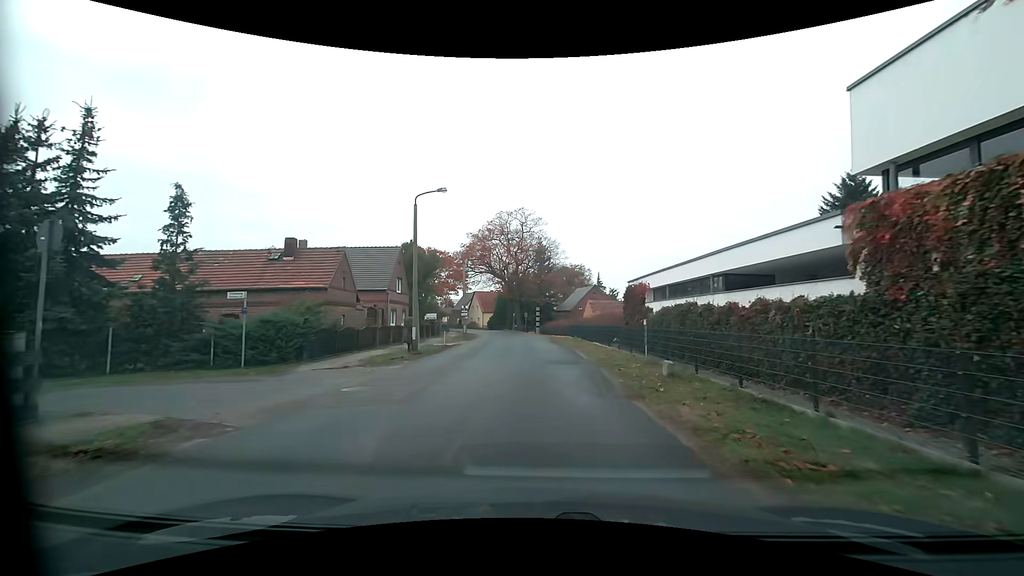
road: tertiary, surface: asphalt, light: Day
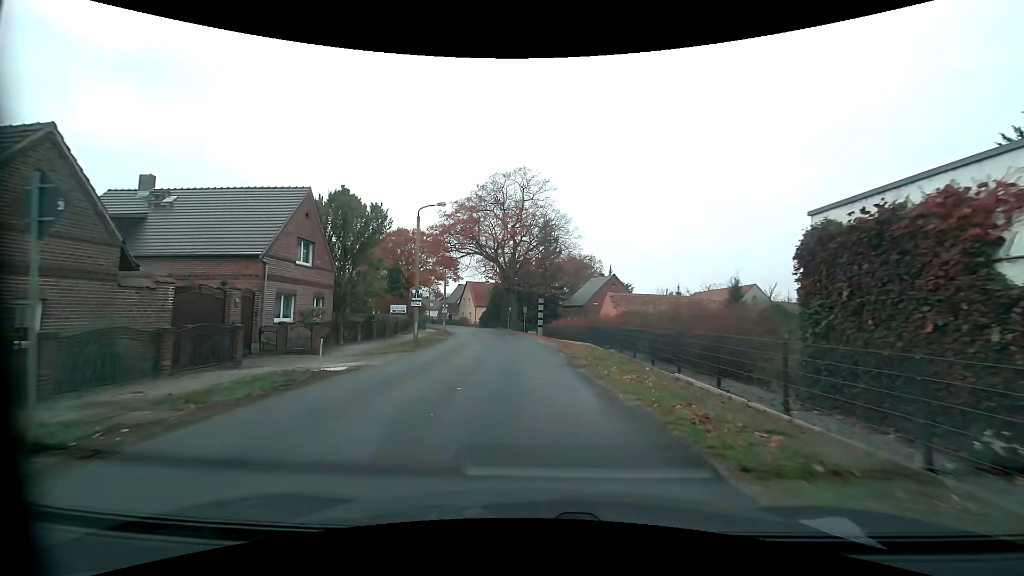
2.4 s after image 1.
(-0.3, +17.9) m; -2°
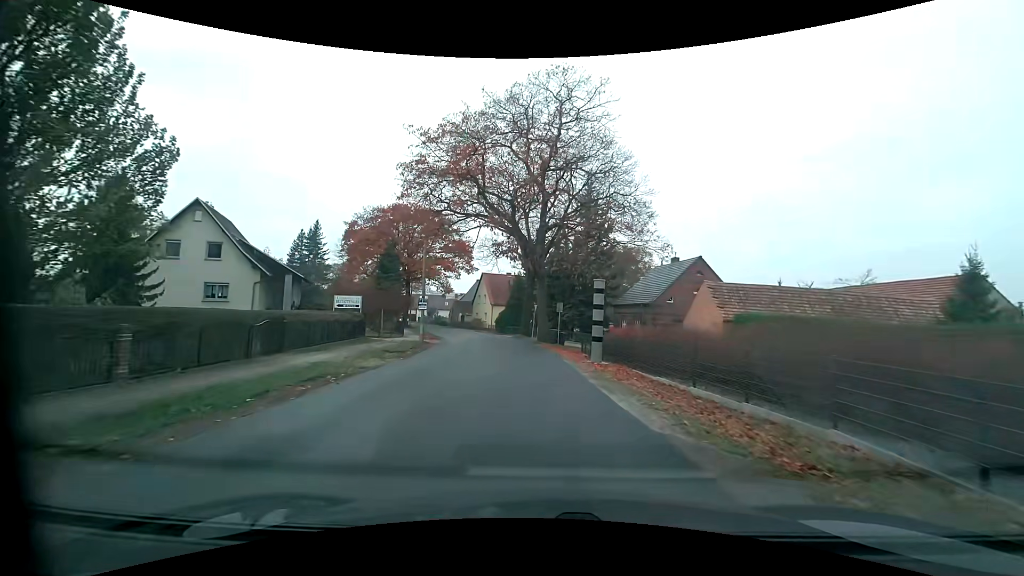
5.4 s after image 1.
(-0.5, +22.4) m; -3°
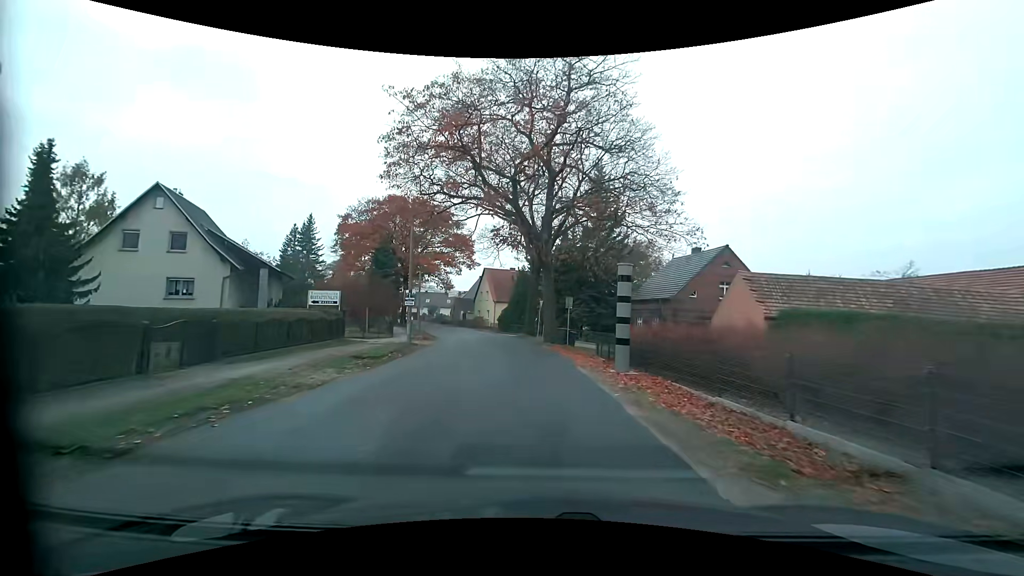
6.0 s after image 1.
(0.0, +4.5) m; 0°
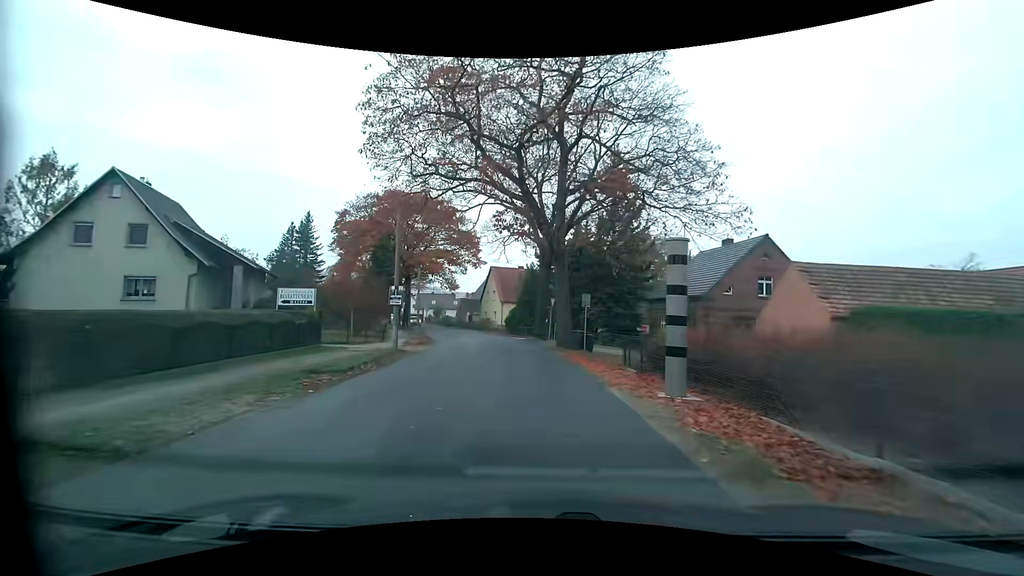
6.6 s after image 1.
(-0.1, +4.5) m; -1°
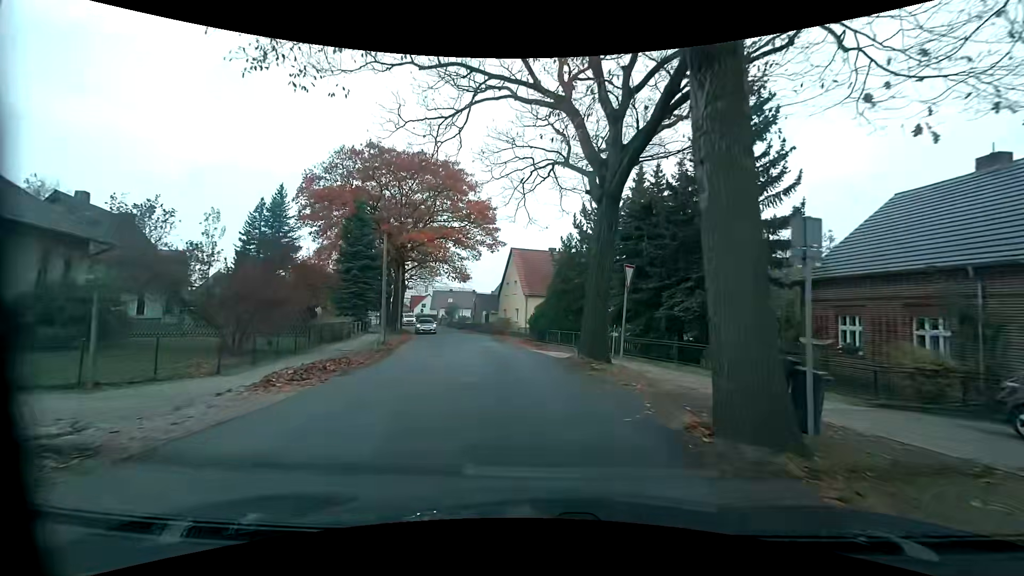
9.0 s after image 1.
(-0.9, +18.4) m; -5°
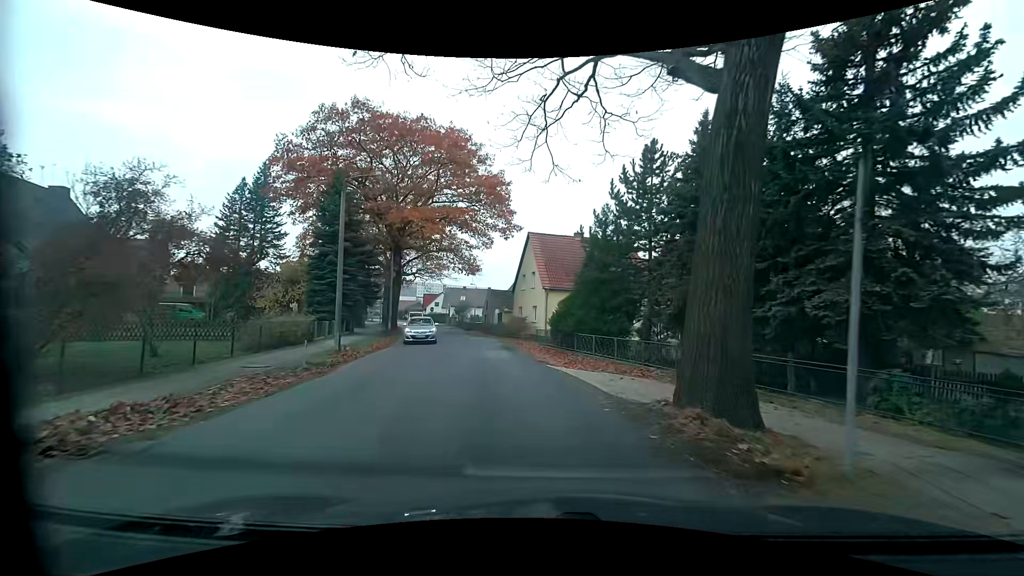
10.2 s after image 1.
(-0.1, +9.0) m; 0°
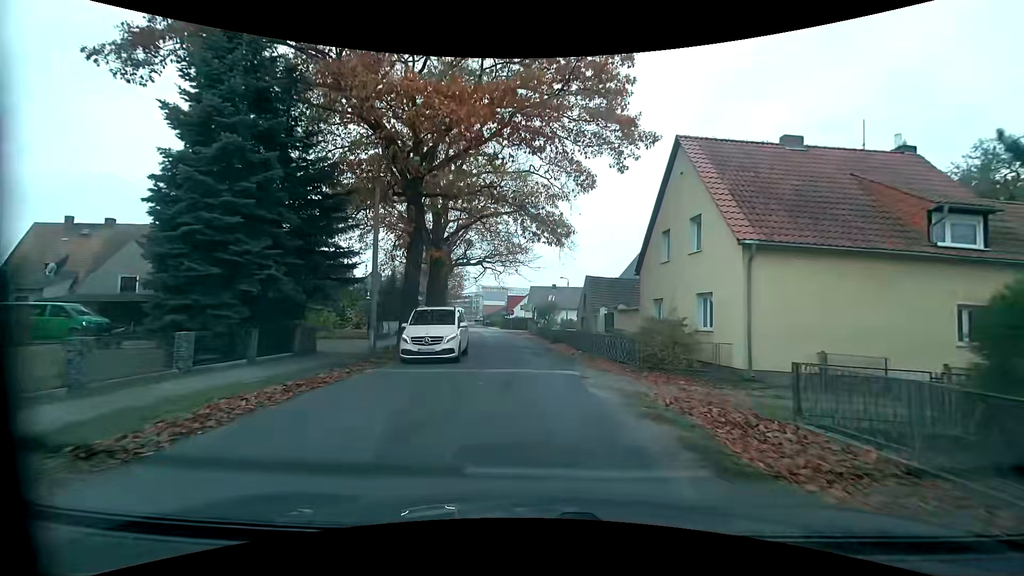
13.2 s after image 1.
(-2.7, +21.9) m; -13°
(0, +10) (0, +20) (-1, +30) (-2, +40) (-3, +50) (-5, +60) (-7, +70) (-9, +79) (-11, +89) (-13, +99) m
